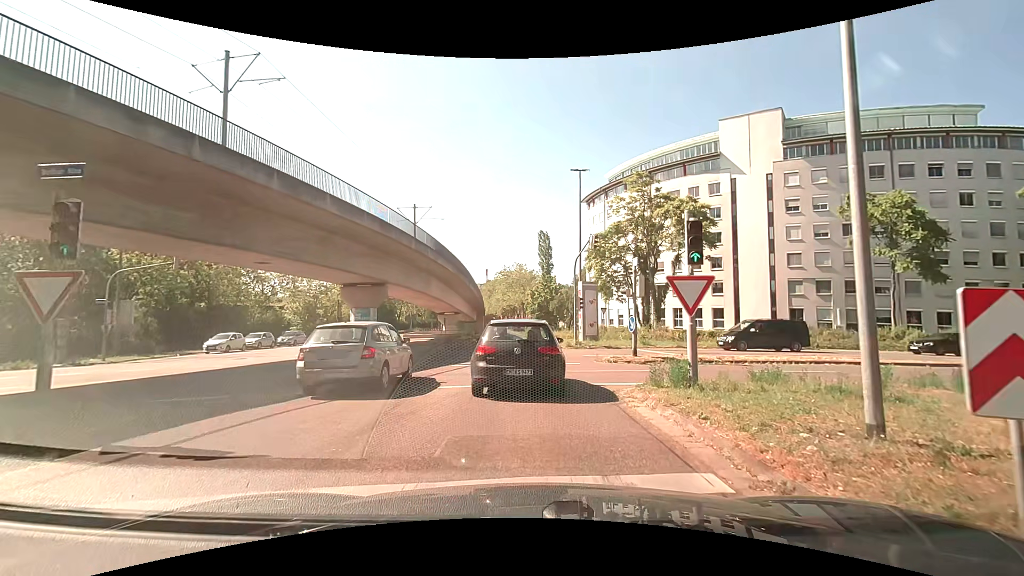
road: tertiary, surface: asphalt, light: Day
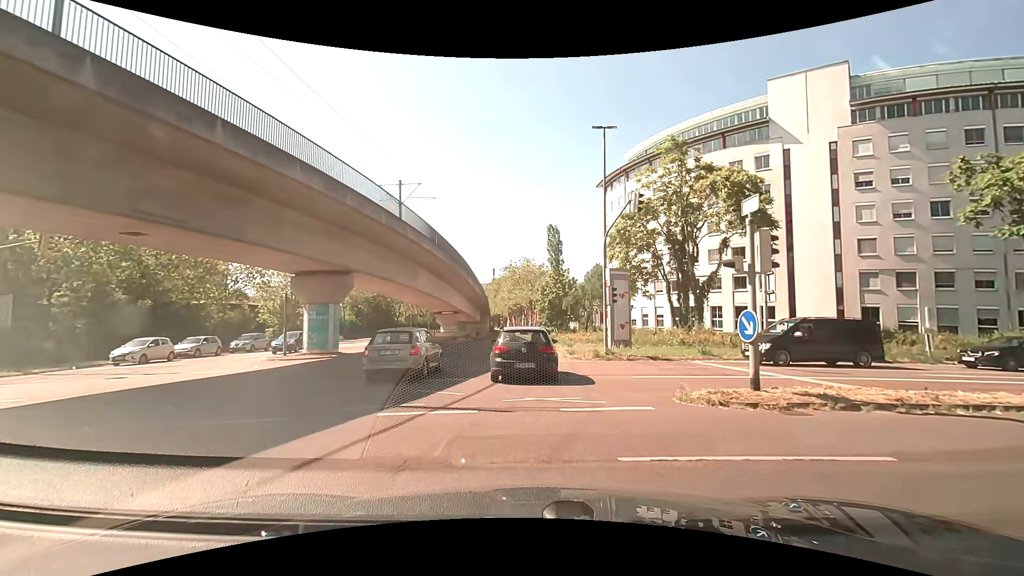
(-0.1, +9.8) m; -1°
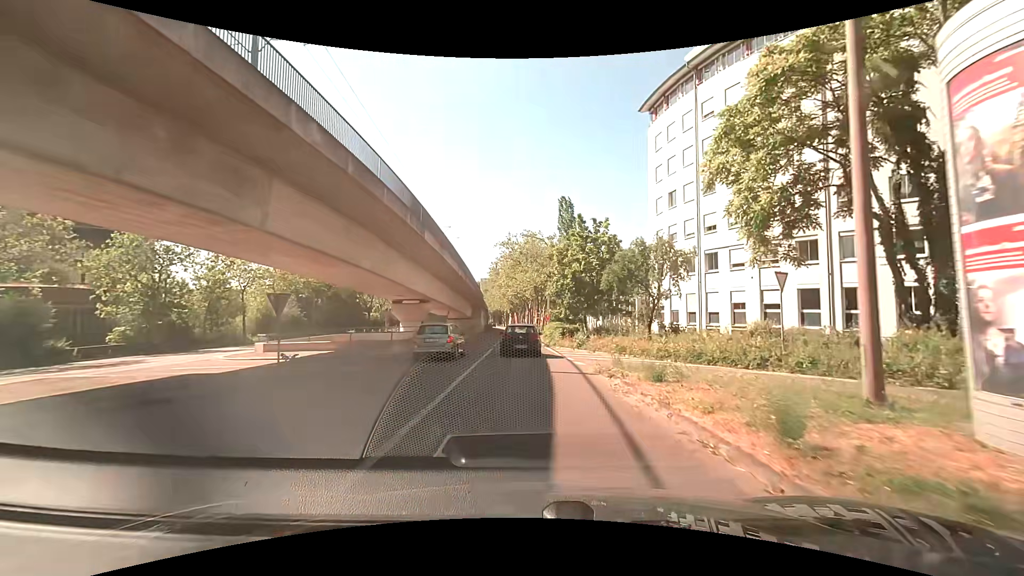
(-0.2, +25.0) m; -1°
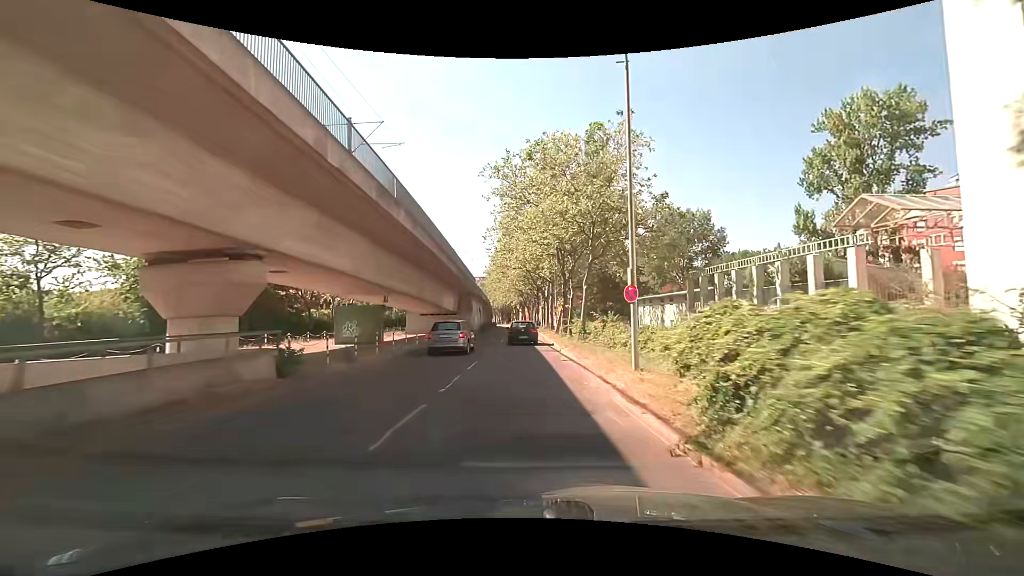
(-0.3, +31.7) m; 0°
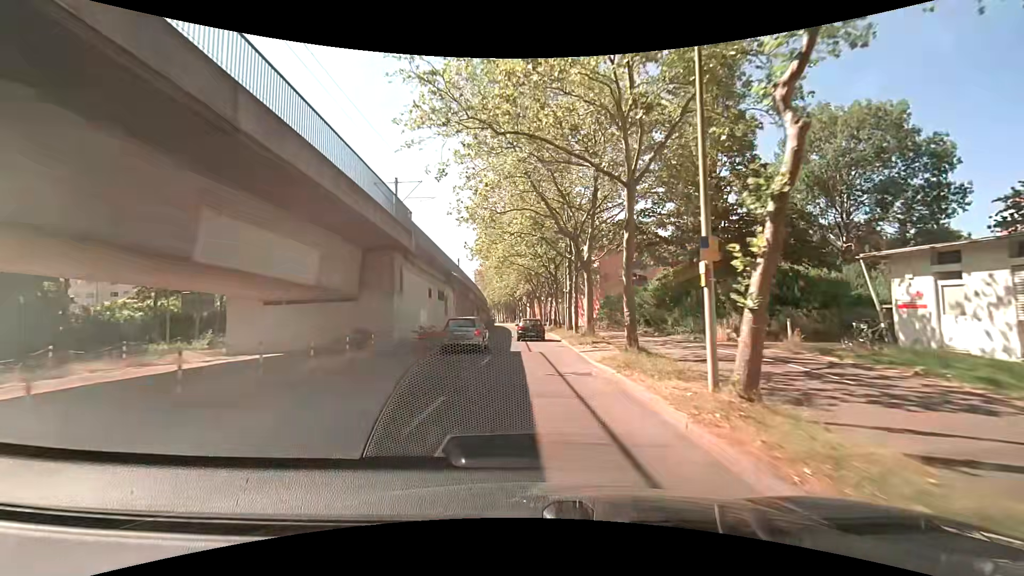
(-0.8, +36.0) m; -2°
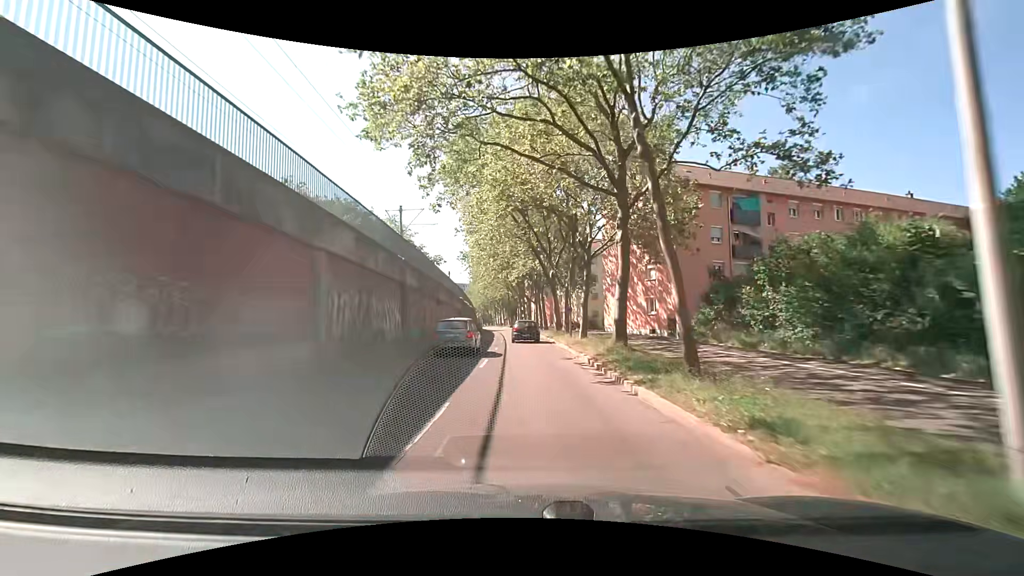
(0.0, +36.7) m; 0°
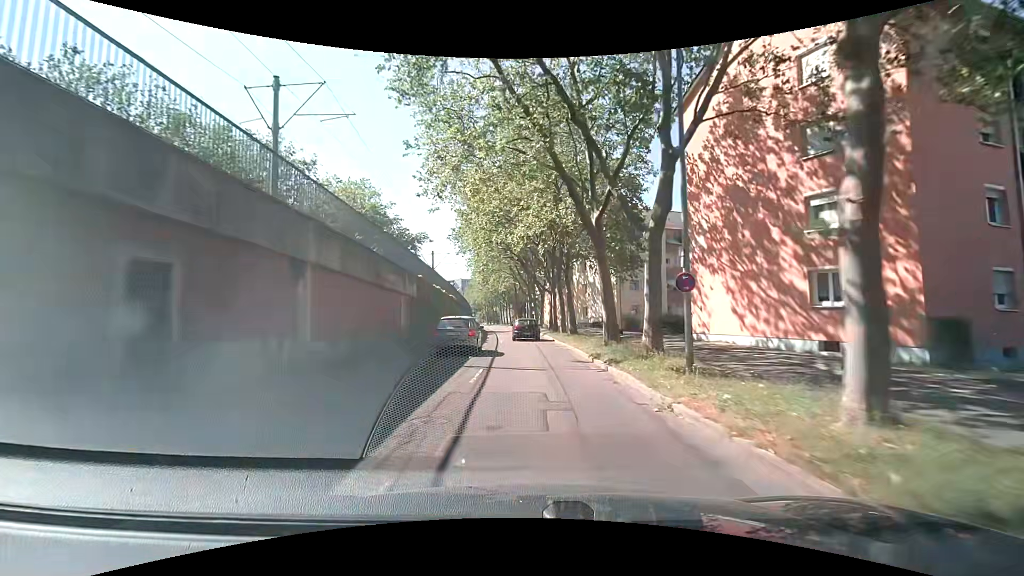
(-0.3, +21.8) m; -1°
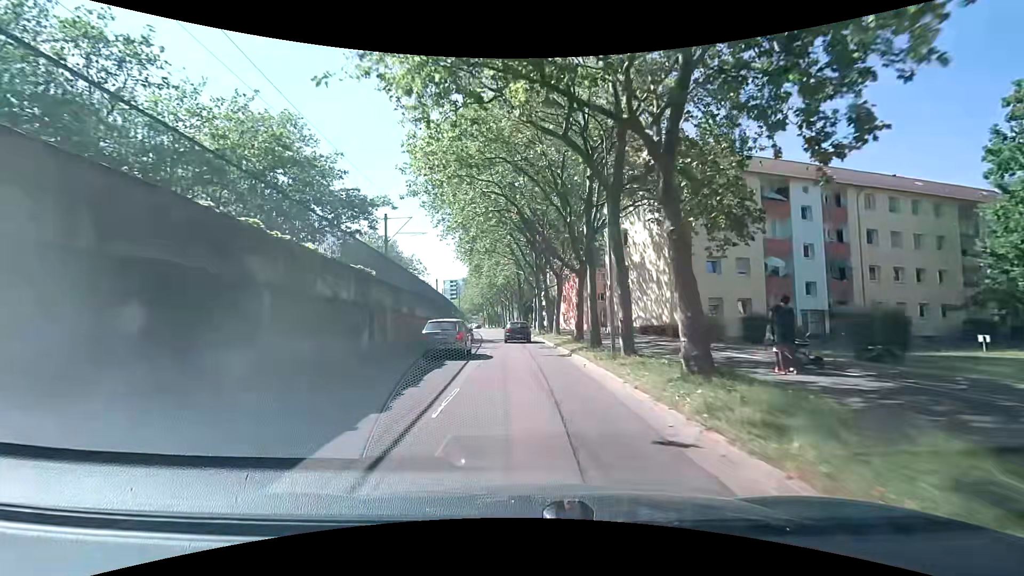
(-0.2, +21.8) m; -1°
(0, +10) (0, +20) (0, +30) (-1, +40) (-1, +50) (-2, +60) (-3, +70) (-4, +80) (-5, +90) (-6, +100) m
